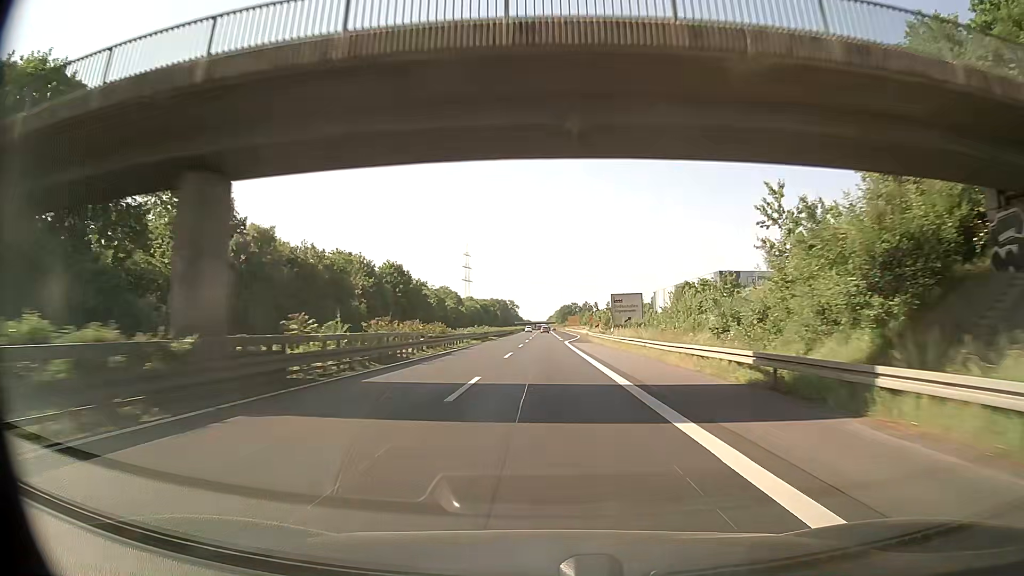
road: trunk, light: Day
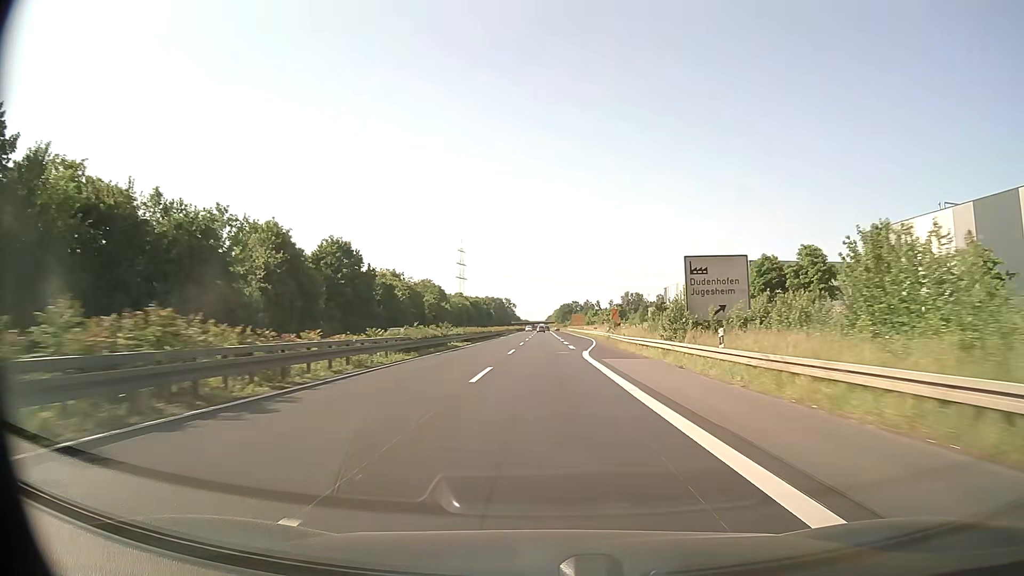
(+0.1, +31.6) m; 0°
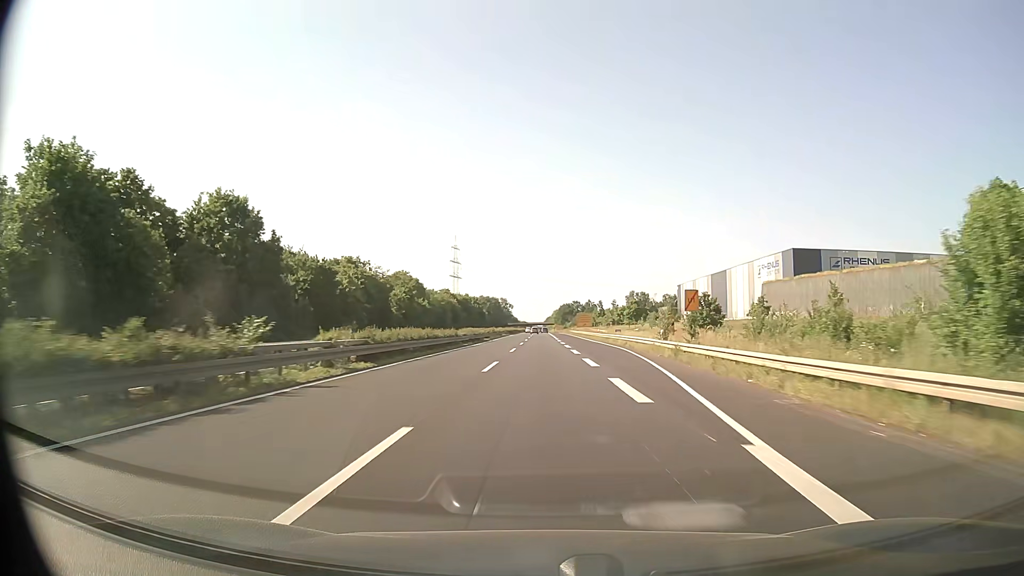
(0.0, +31.6) m; 0°
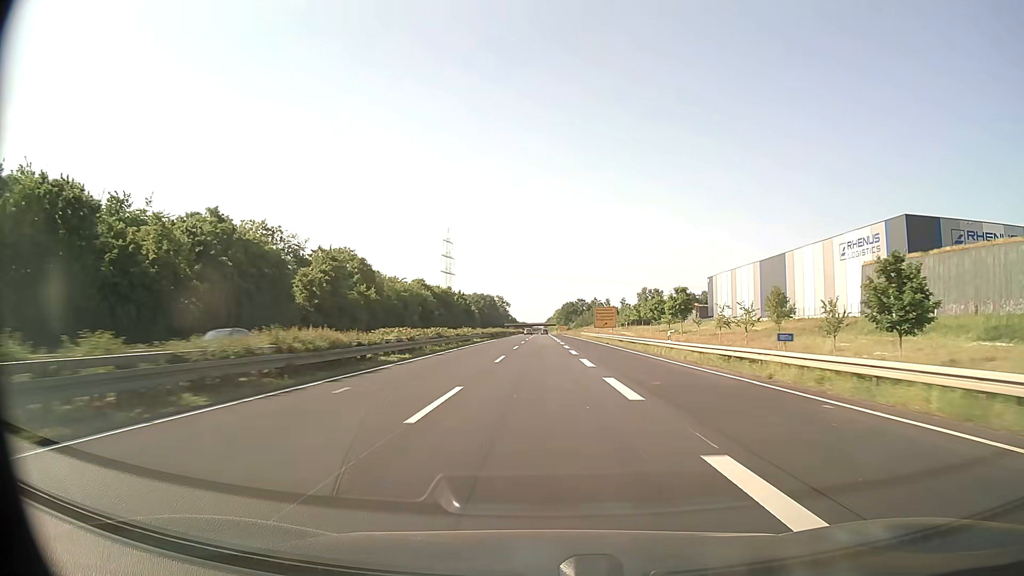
(0.0, +47.3) m; 0°
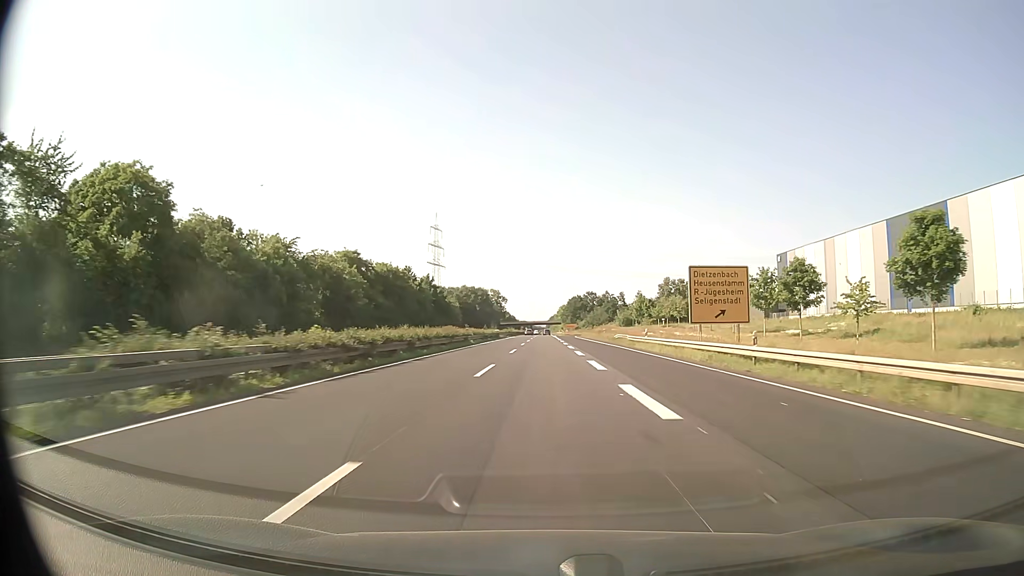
(-0.2, +63.1) m; 0°
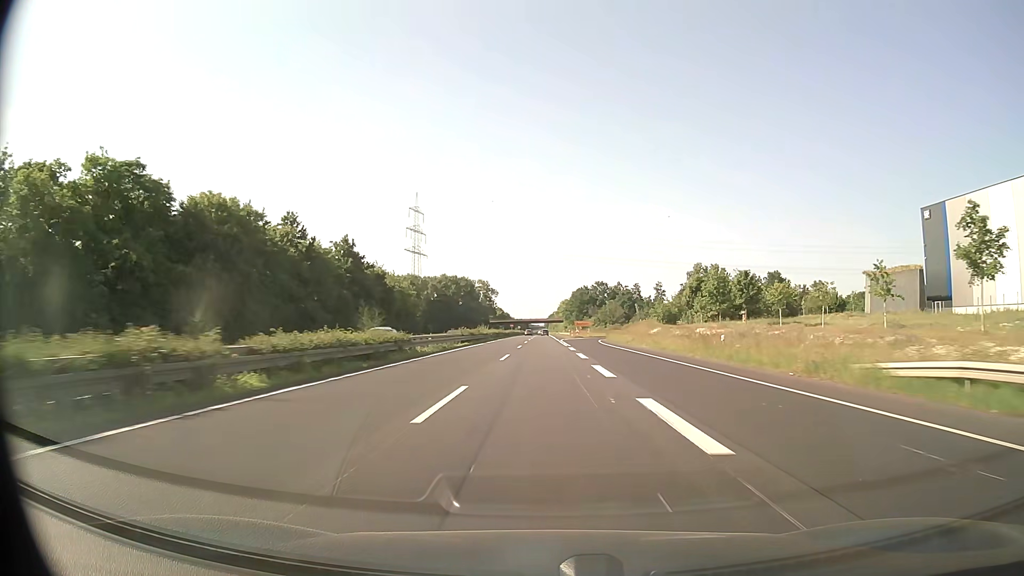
(+0.1, +63.2) m; 0°
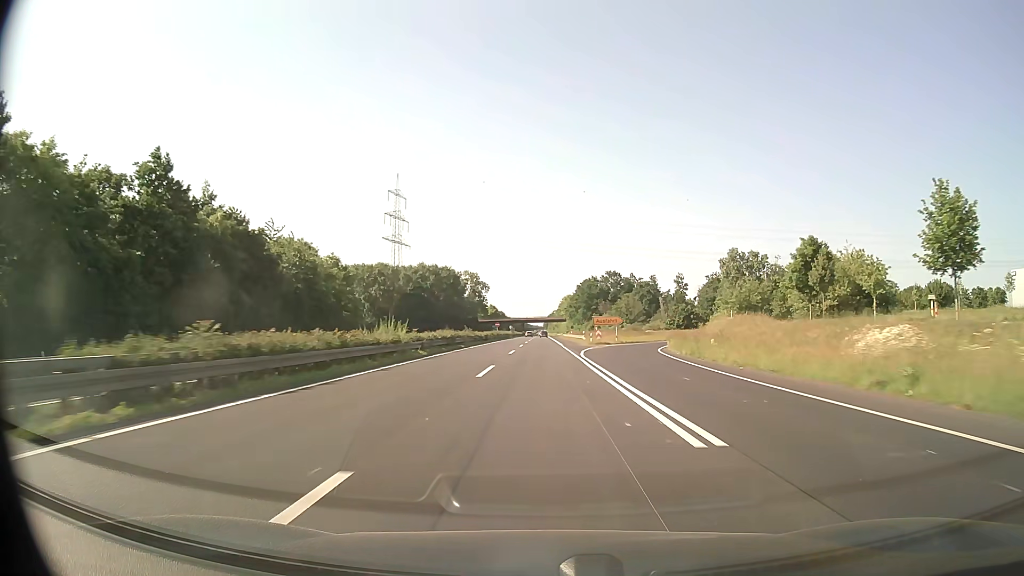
(+0.1, +47.4) m; 0°
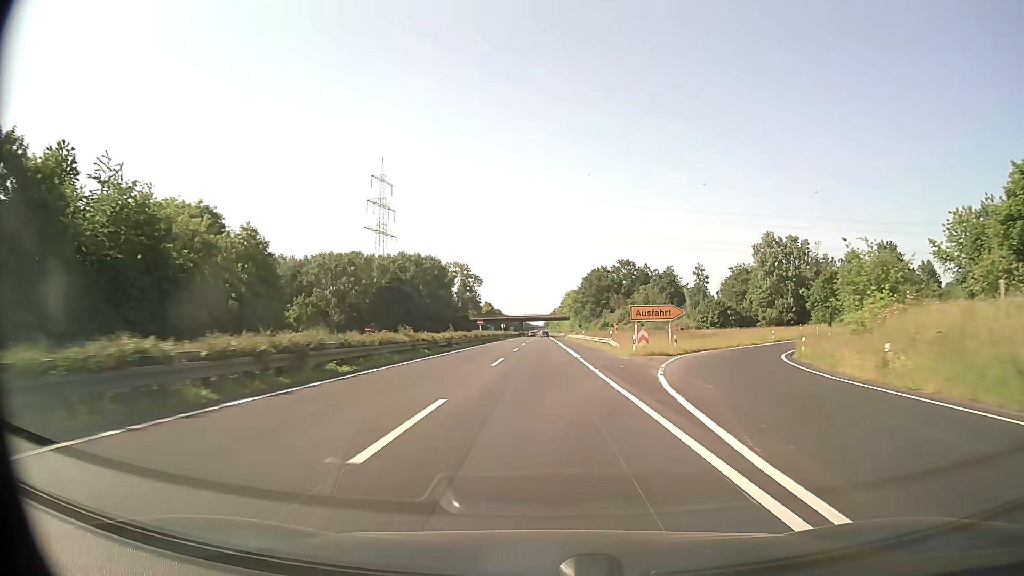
(0.0, +31.7) m; 0°
(0, +10) (0, +20) (0, +30) (0, +40) (0, +50) (0, +60) (0, +70) (0, +80) (0, +90) (0, +100) m
